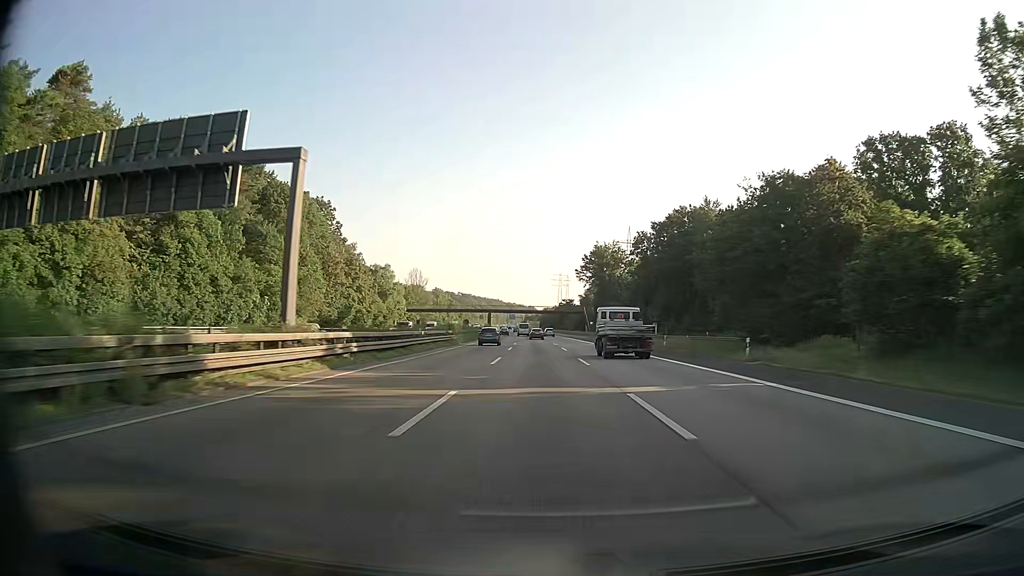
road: motorway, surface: asphalt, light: Day
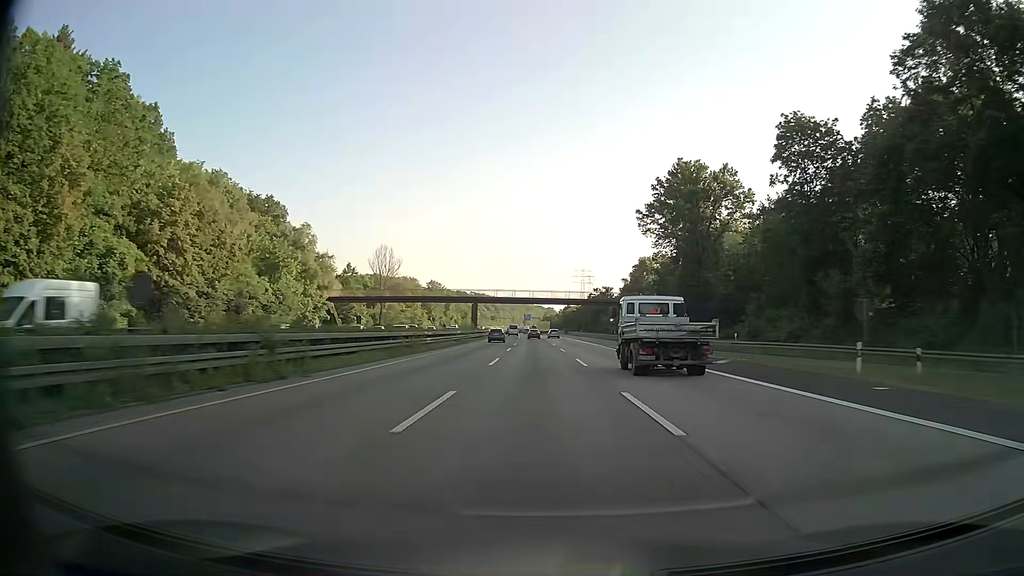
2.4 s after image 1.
(-1.4, +70.7) m; -2°
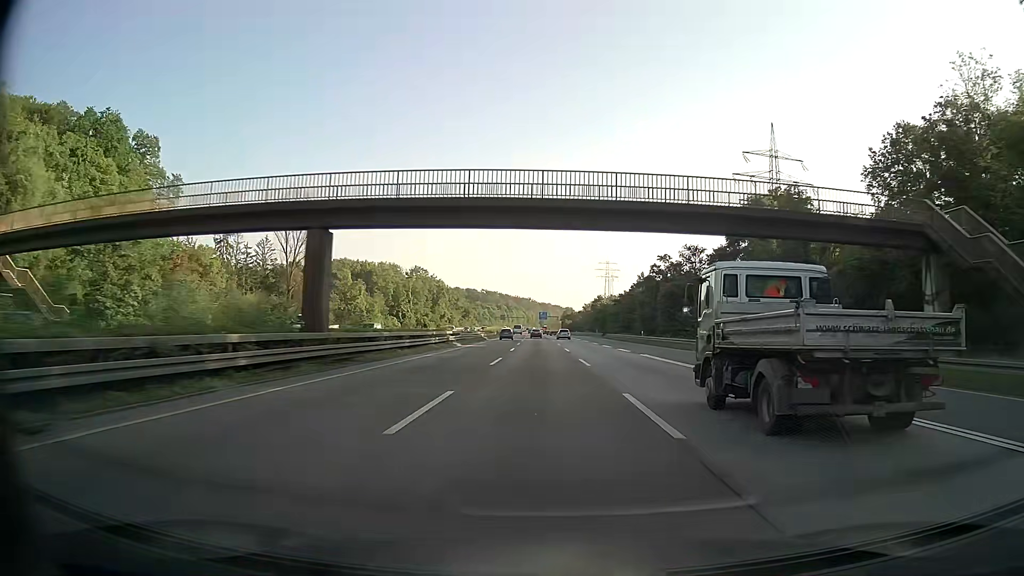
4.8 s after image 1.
(-0.7, +70.9) m; -1°
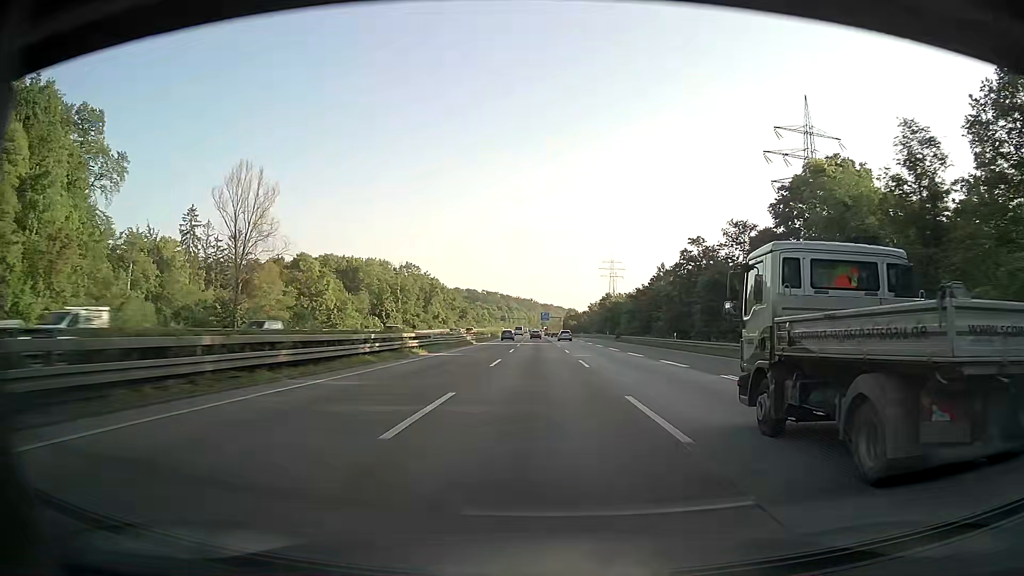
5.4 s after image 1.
(0.0, +17.7) m; 0°
(0, +10) (0, +20) (0, +30) (0, +40) (0, +50) (0, +60) (0, +70) (0, +80) (-1, +90) (-1, +100) m
